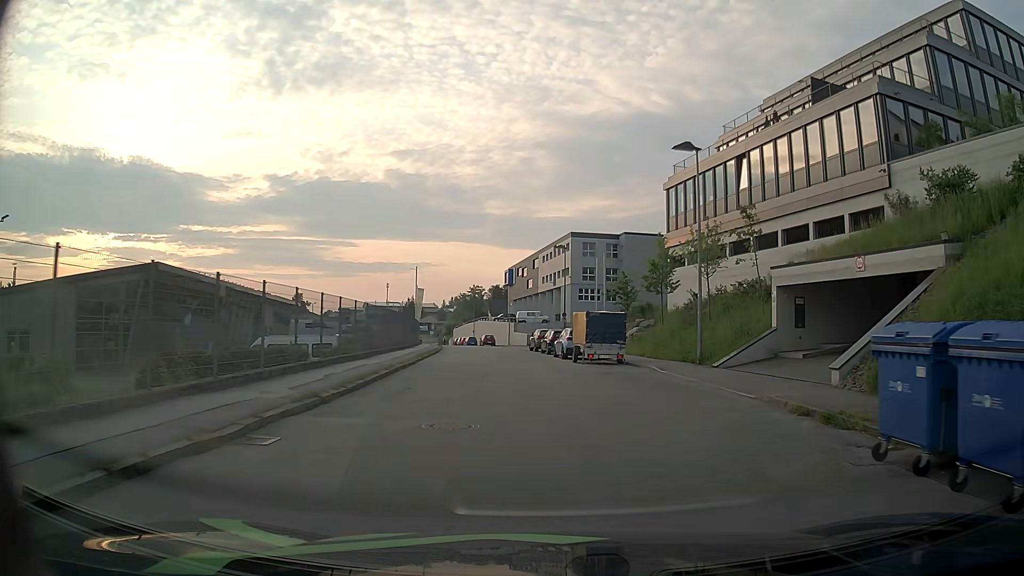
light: Day
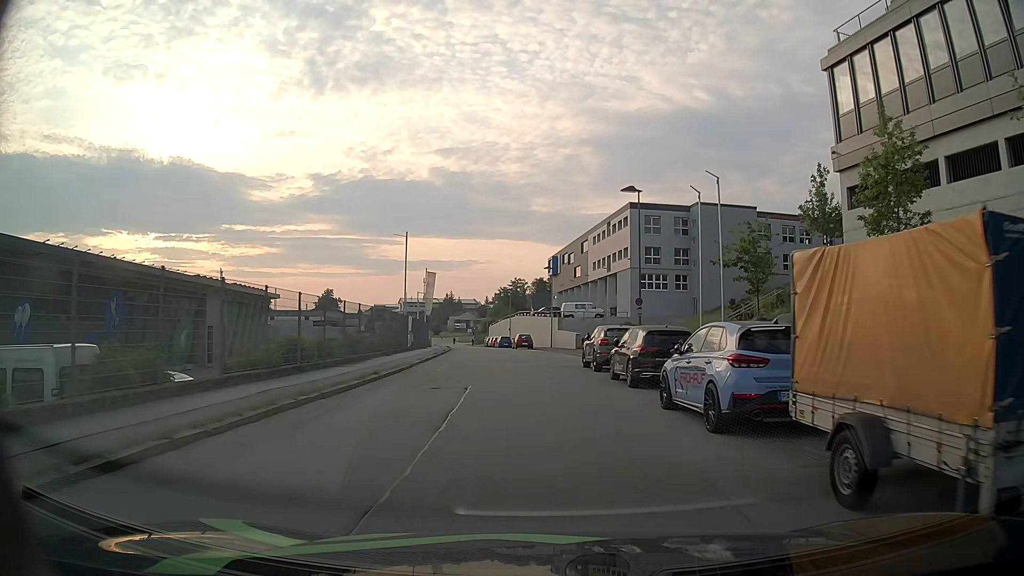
(-0.5, +22.4) m; -3°
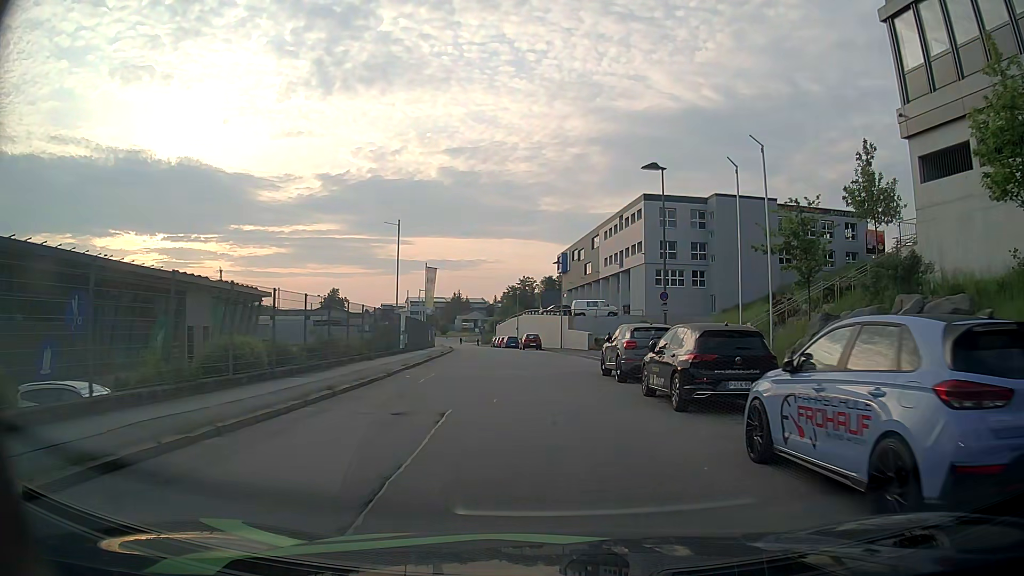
(-0.1, +4.7) m; -1°
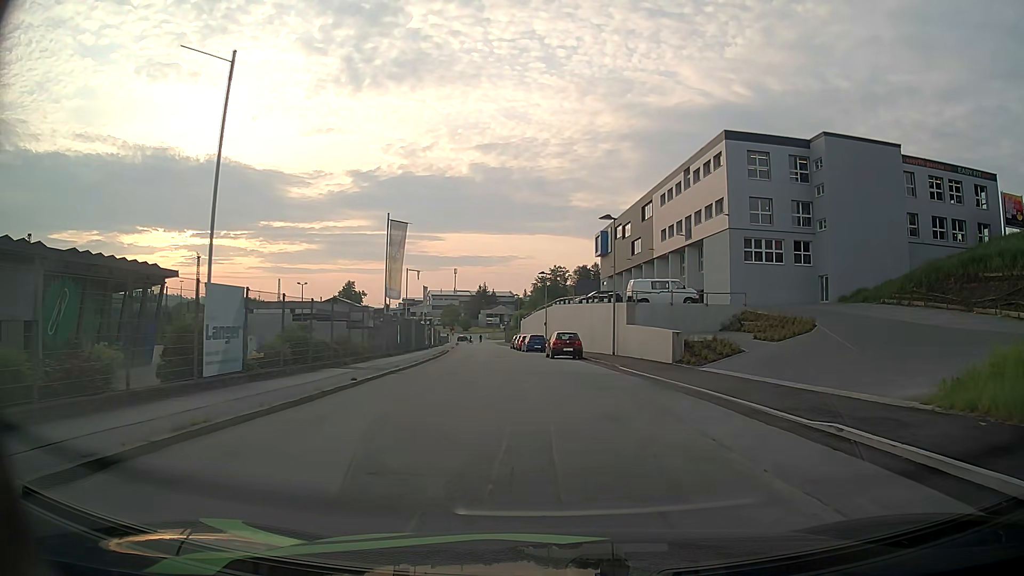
(-0.5, +24.2) m; -2°
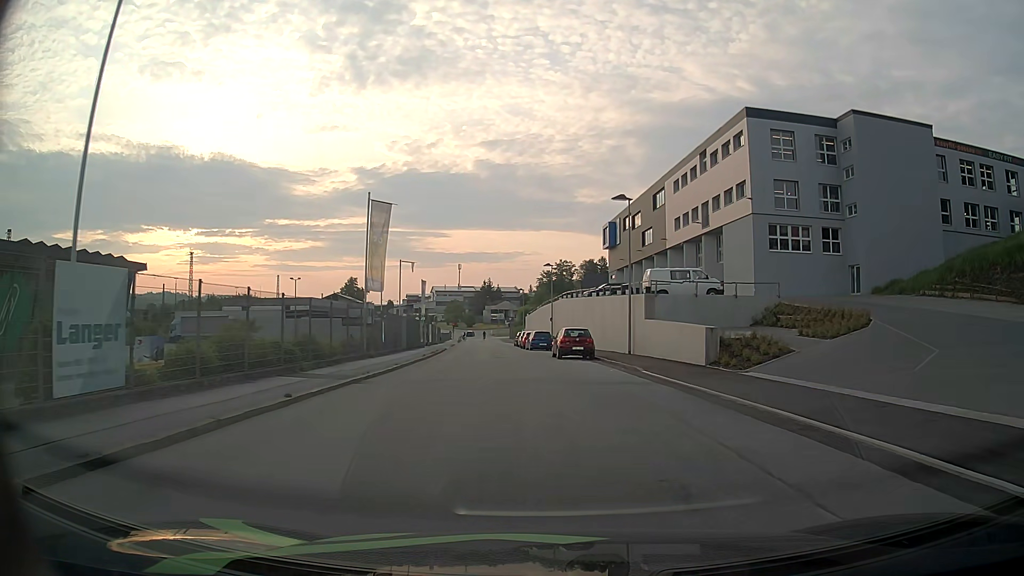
(0.0, +4.9) m; -1°
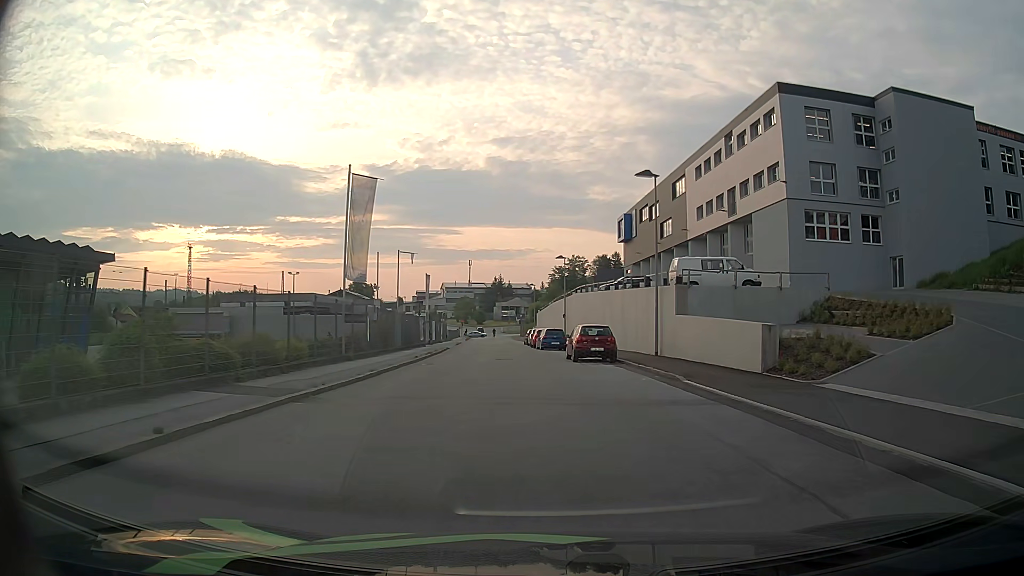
(0.0, +4.9) m; -1°
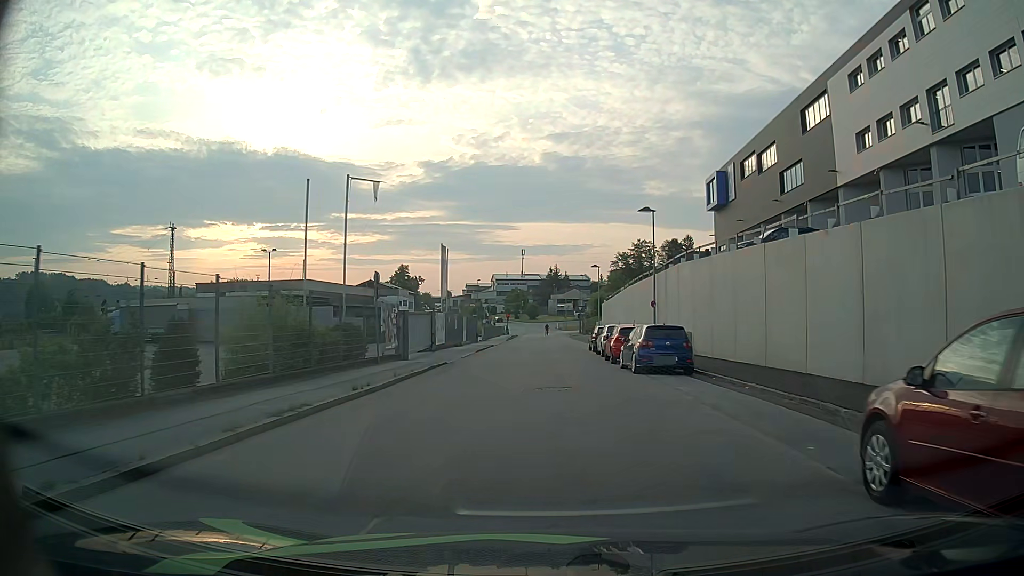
(-1.0, +24.4) m; -4°
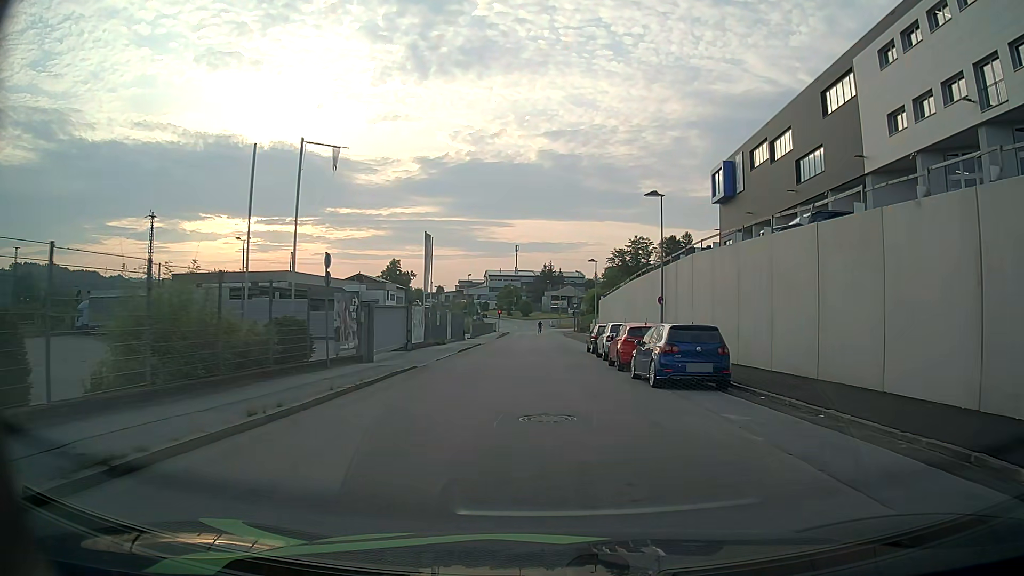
(0.0, +4.6) m; 0°
